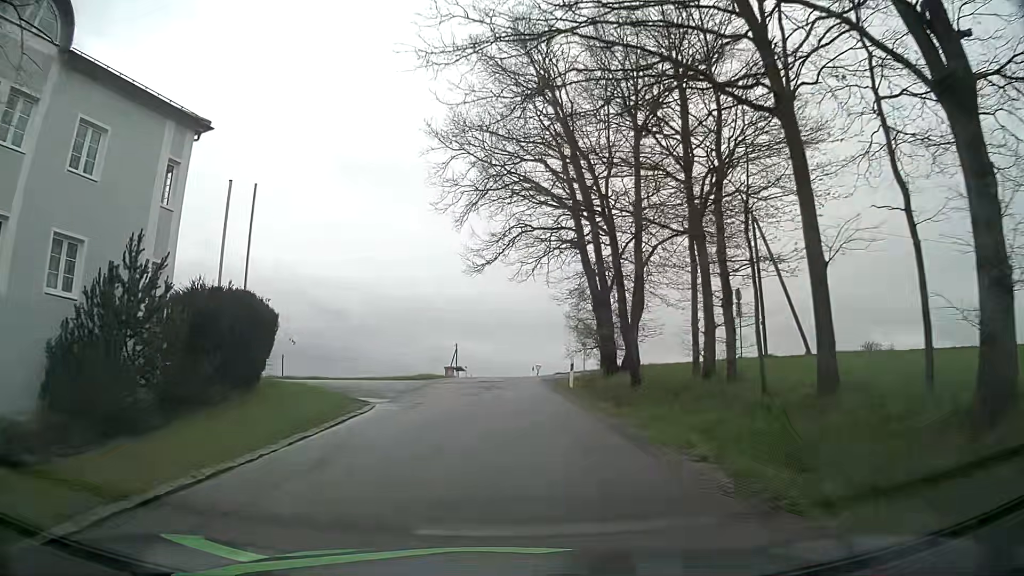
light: Day
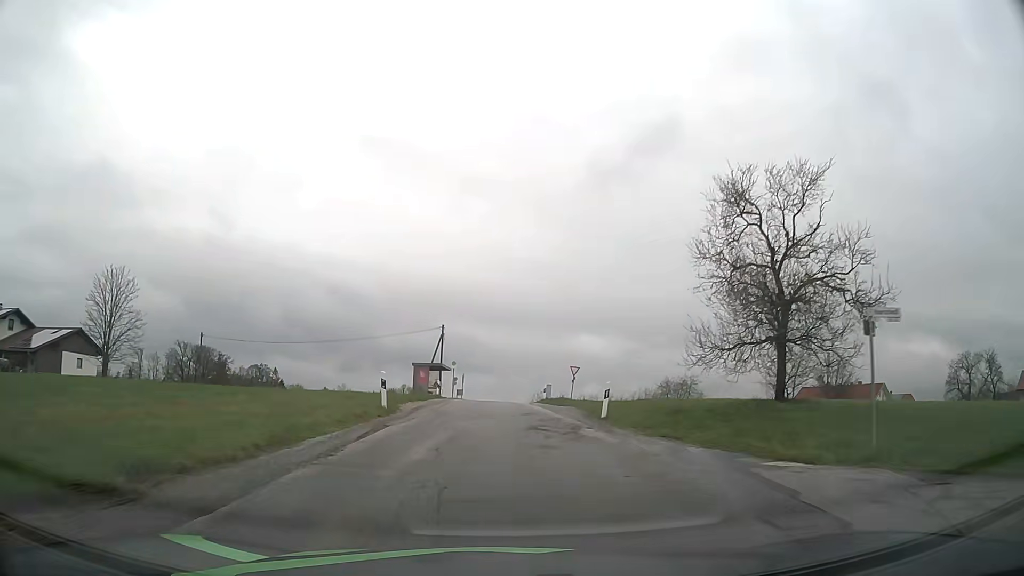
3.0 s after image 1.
(-0.4, +34.6) m; -1°
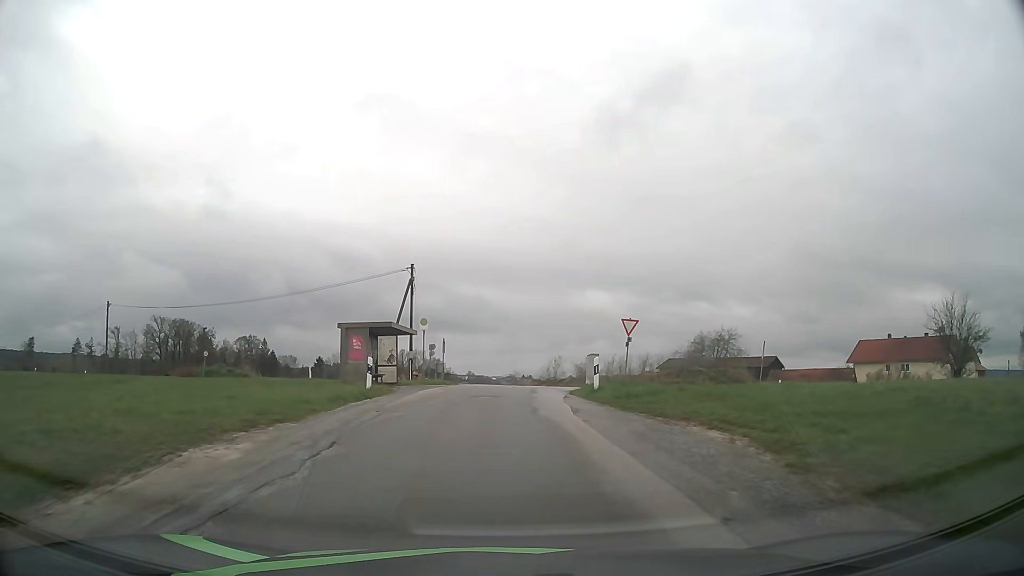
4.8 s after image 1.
(+0.3, +20.6) m; 0°
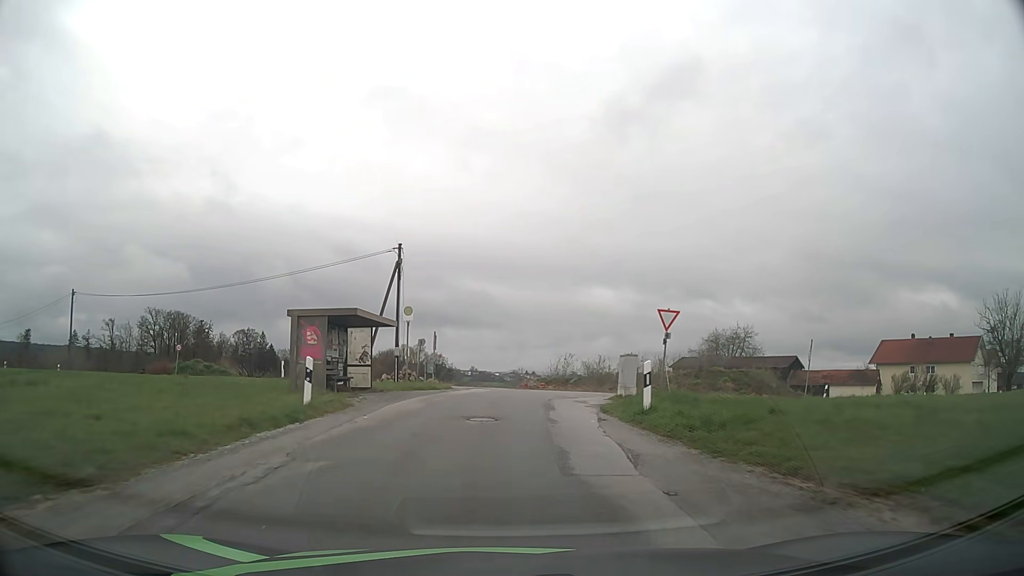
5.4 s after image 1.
(0.0, +6.1) m; 0°
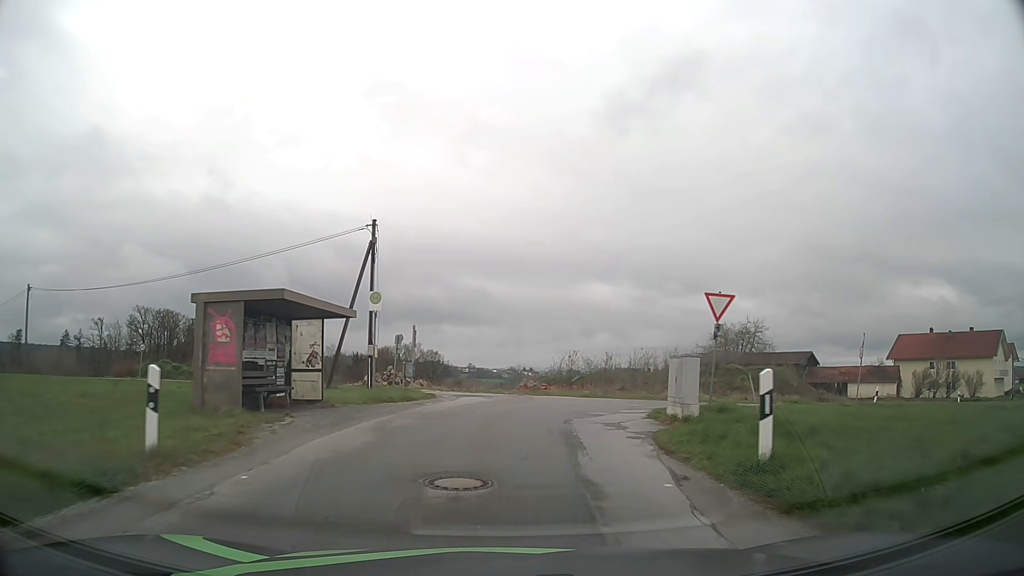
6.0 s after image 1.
(0.0, +5.7) m; 0°
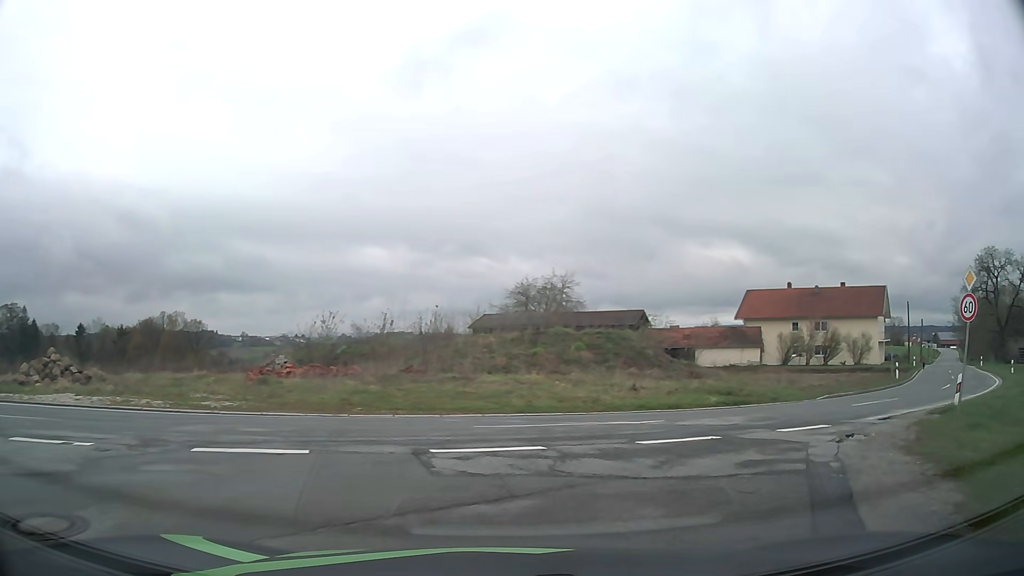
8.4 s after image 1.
(+1.8, +18.1) m; +19°
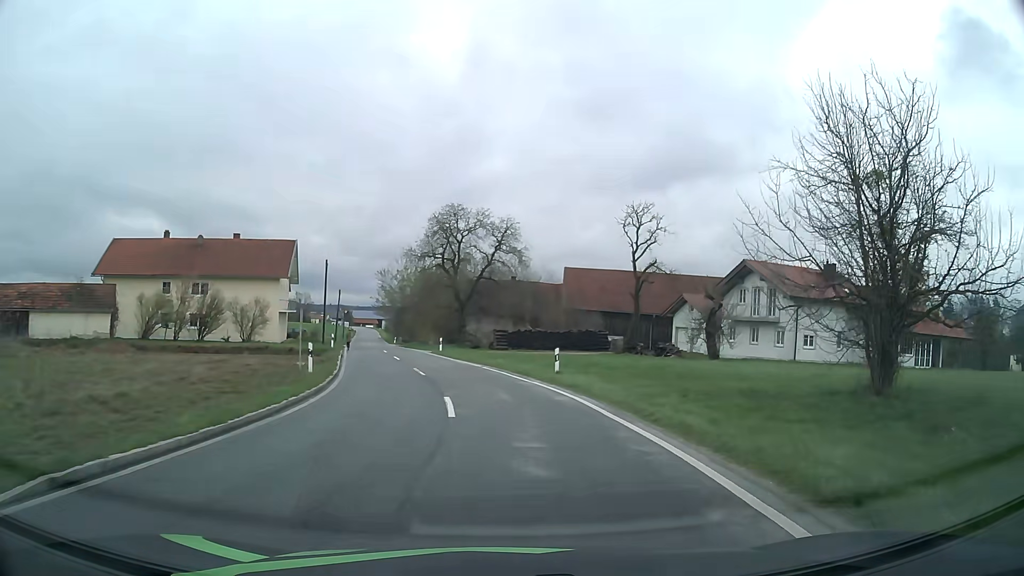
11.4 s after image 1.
(+9.7, +17.7) m; +51°
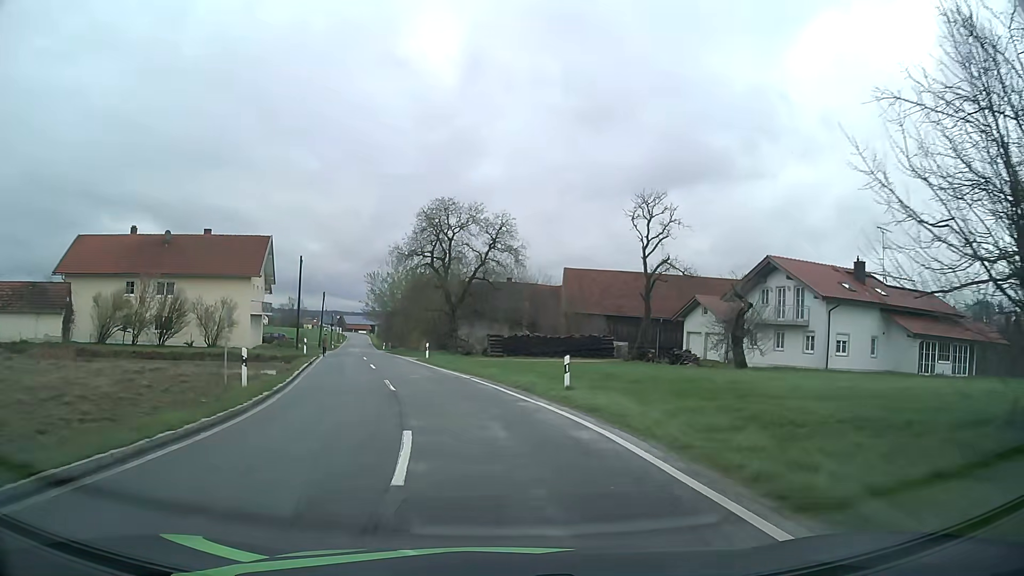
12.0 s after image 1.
(0.0, +5.8) m; 0°
